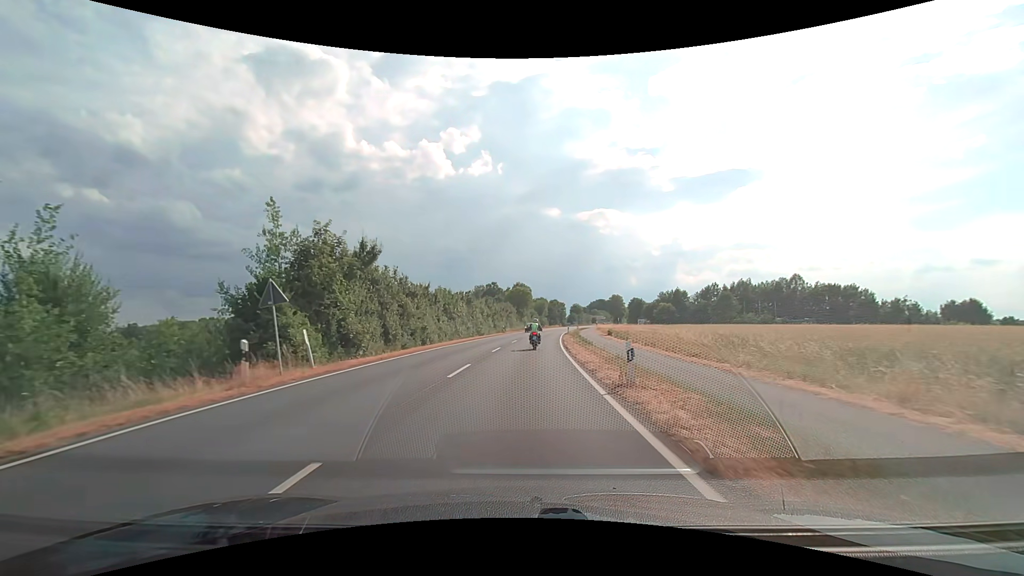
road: secondary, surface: asphalt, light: Day
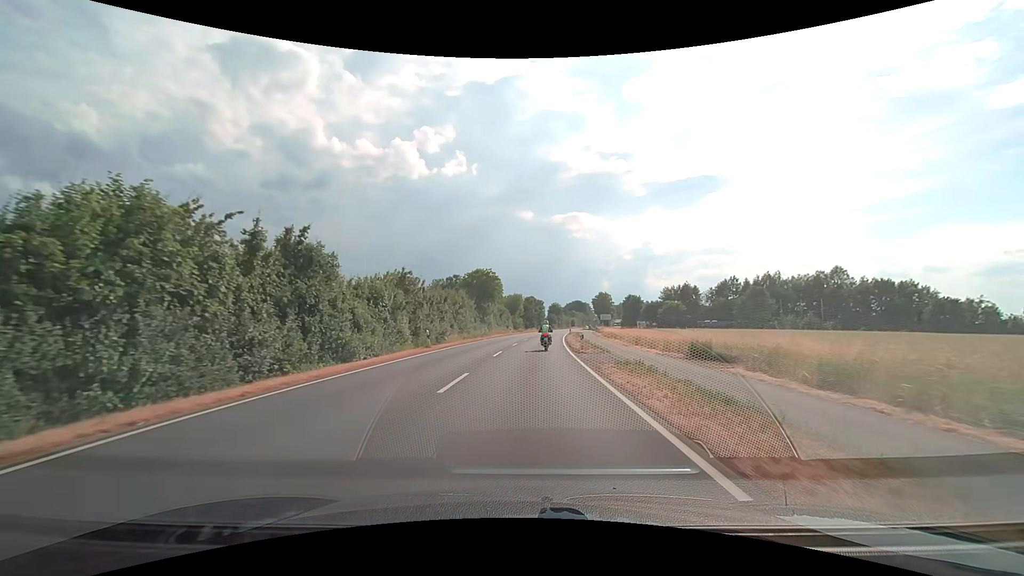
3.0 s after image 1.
(+0.9, +38.8) m; +3°
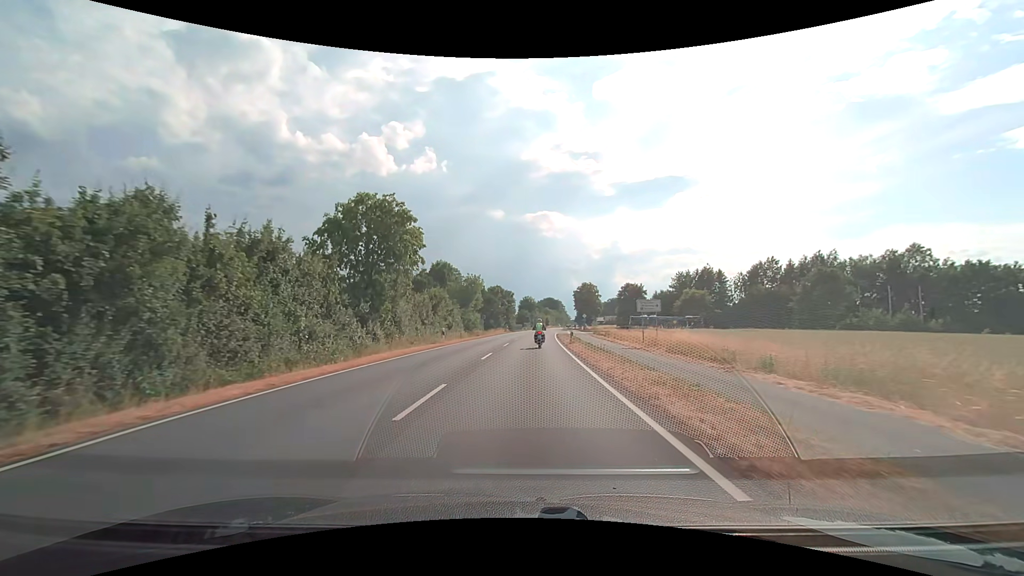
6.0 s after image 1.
(+1.3, +38.9) m; +4°
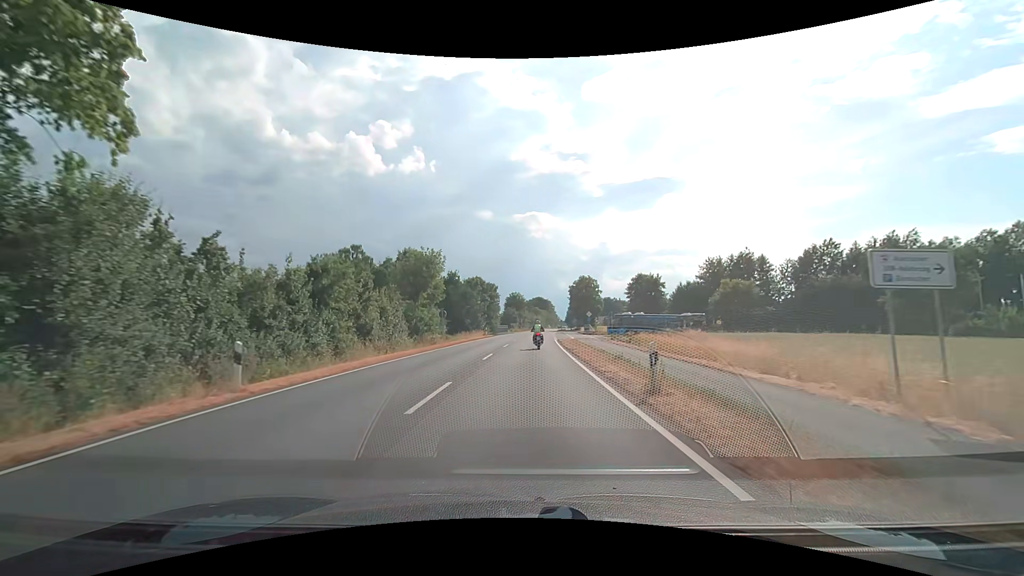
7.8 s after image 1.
(+0.3, +23.4) m; +1°
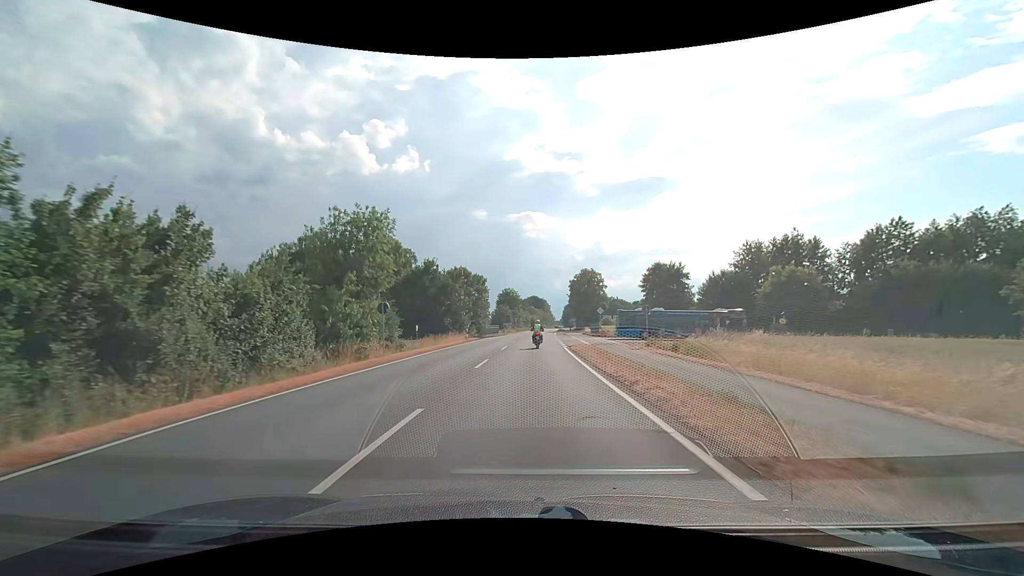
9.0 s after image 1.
(+0.1, +15.6) m; +1°
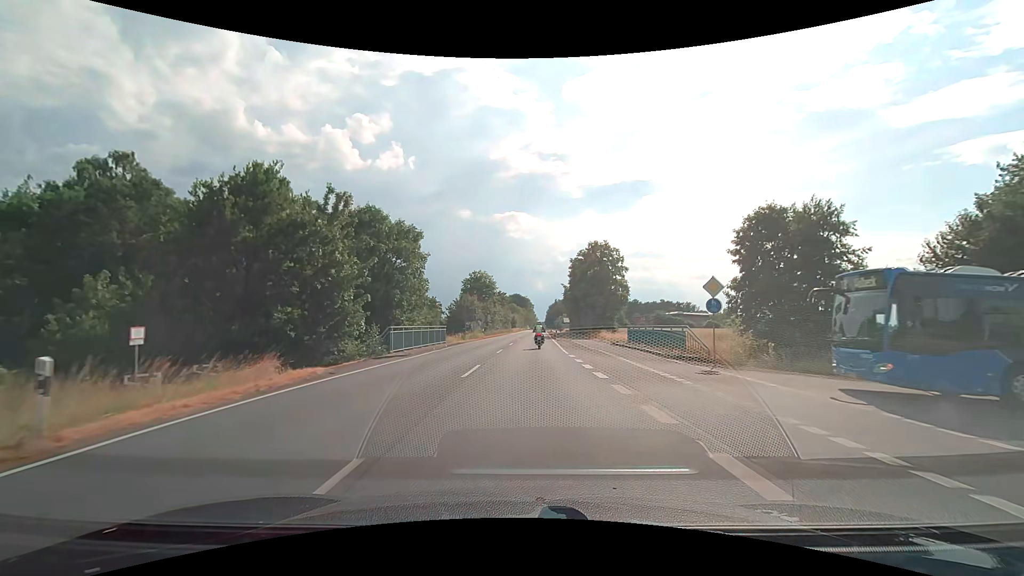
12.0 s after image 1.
(+0.7, +39.0) m; +2°
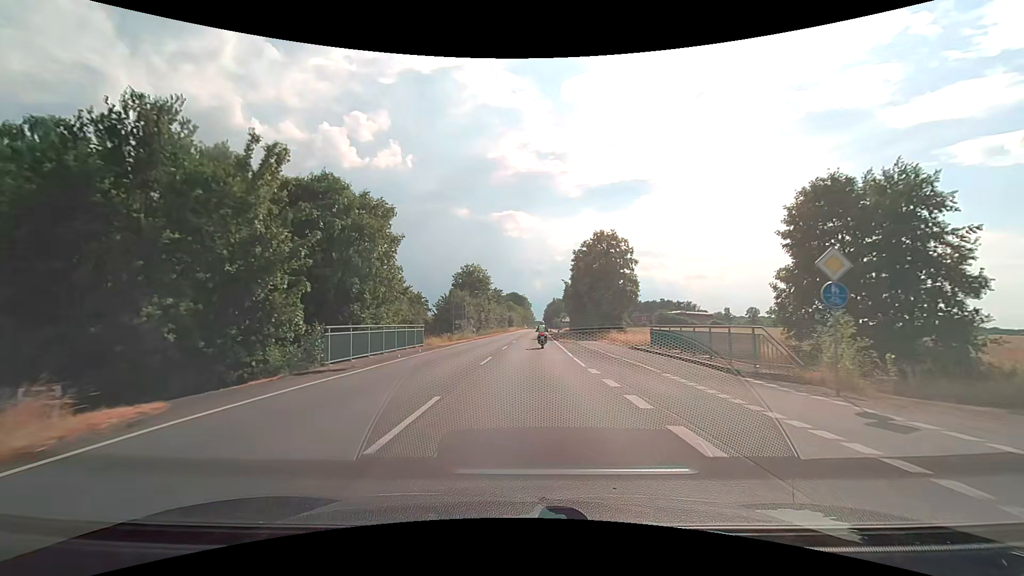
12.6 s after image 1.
(0.0, +7.8) m; 0°
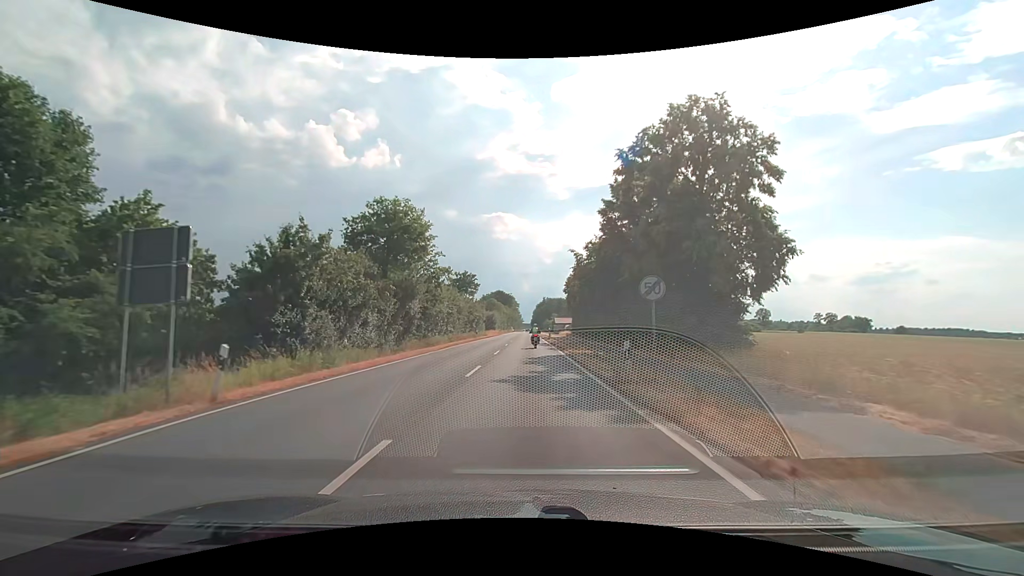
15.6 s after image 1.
(+0.6, +39.4) m; +1°
(0, +10) (0, +20) (0, +30) (0, +40) (0, +50) (+1, +60) (+1, +70) (+1, +80) (+1, +90) (+1, +100) m
